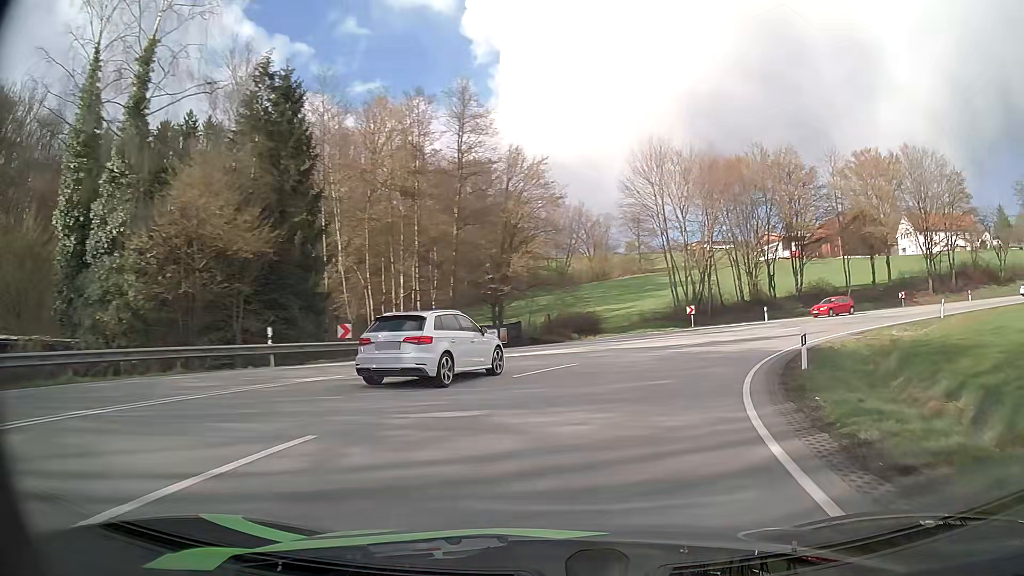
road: primary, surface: asphalt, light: Day
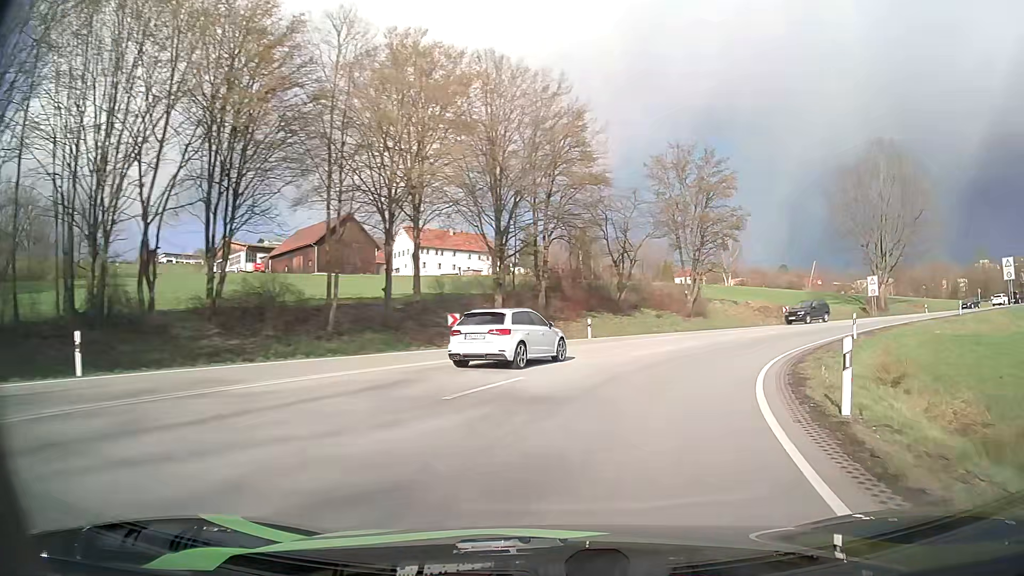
(+14.2, +33.2) m; +45°
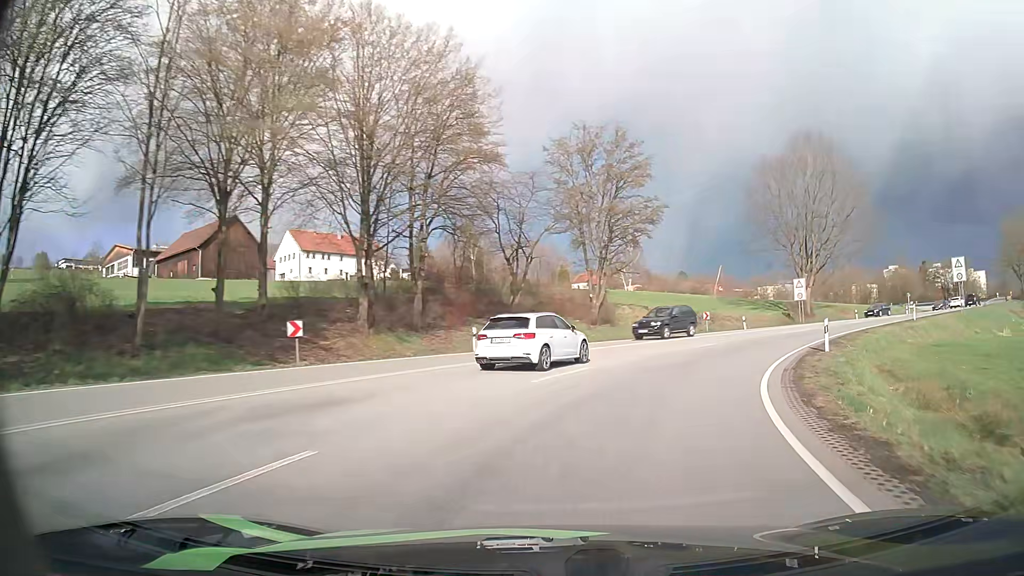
(+0.6, +7.5) m; +9°
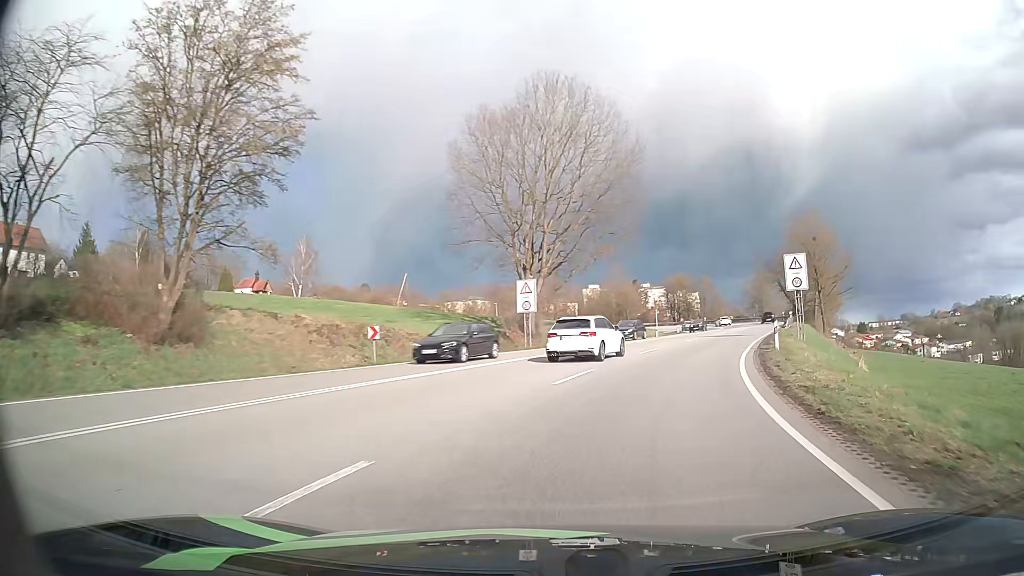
(+5.1, +21.7) m; +27°
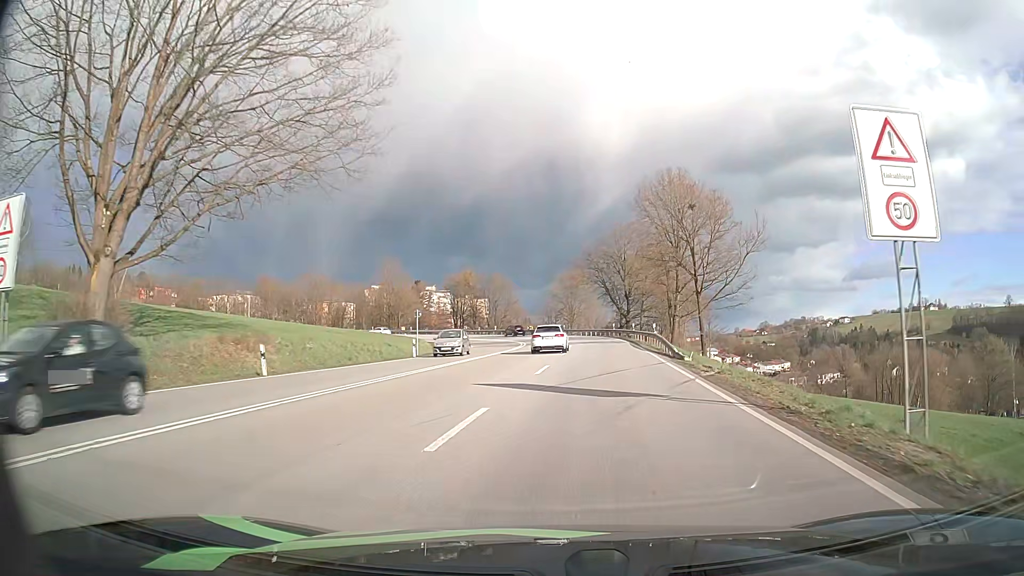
(+6.3, +29.4) m; +18°
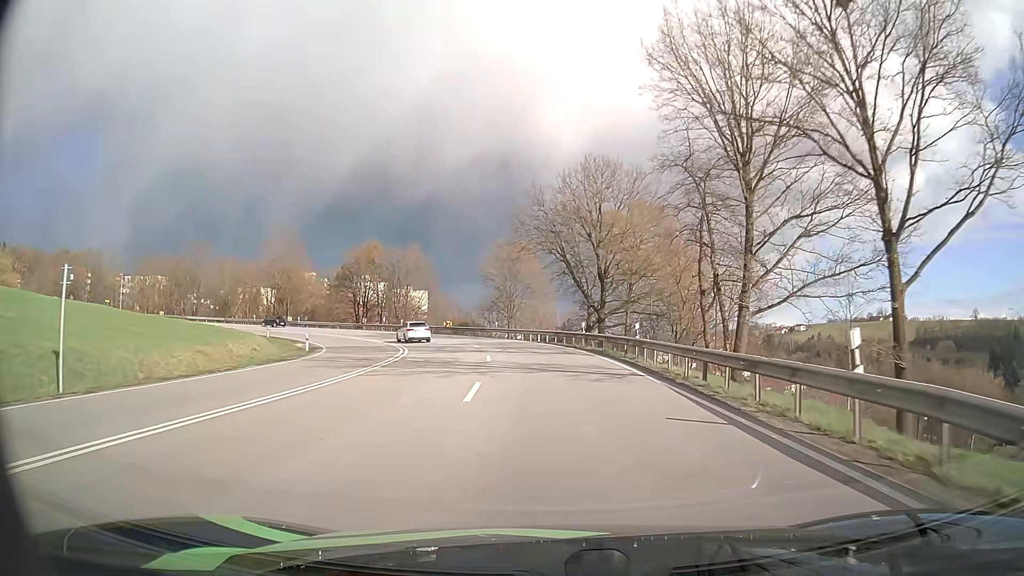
(+1.8, +31.1) m; +5°
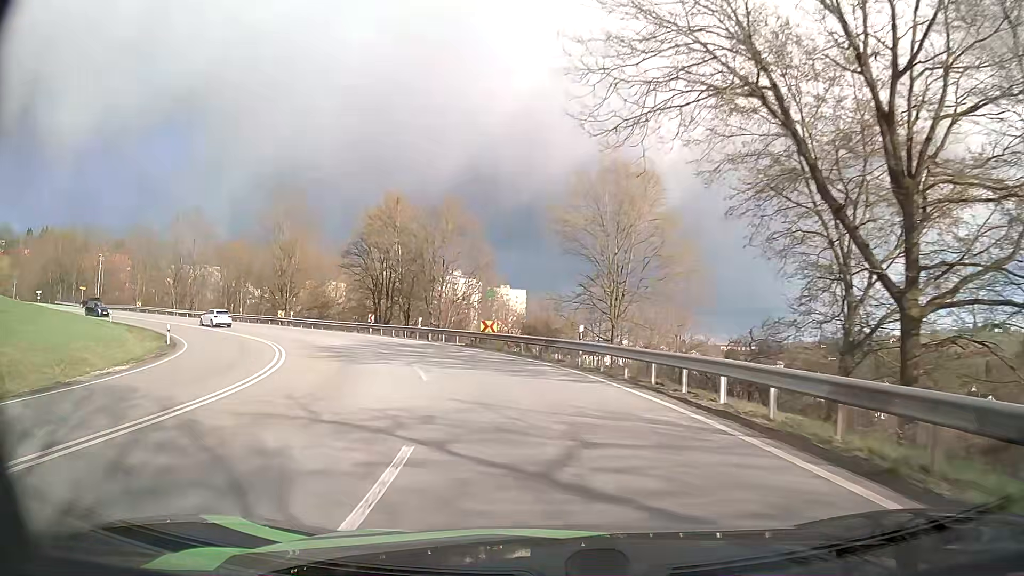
(-1.4, +32.2) m; -9°
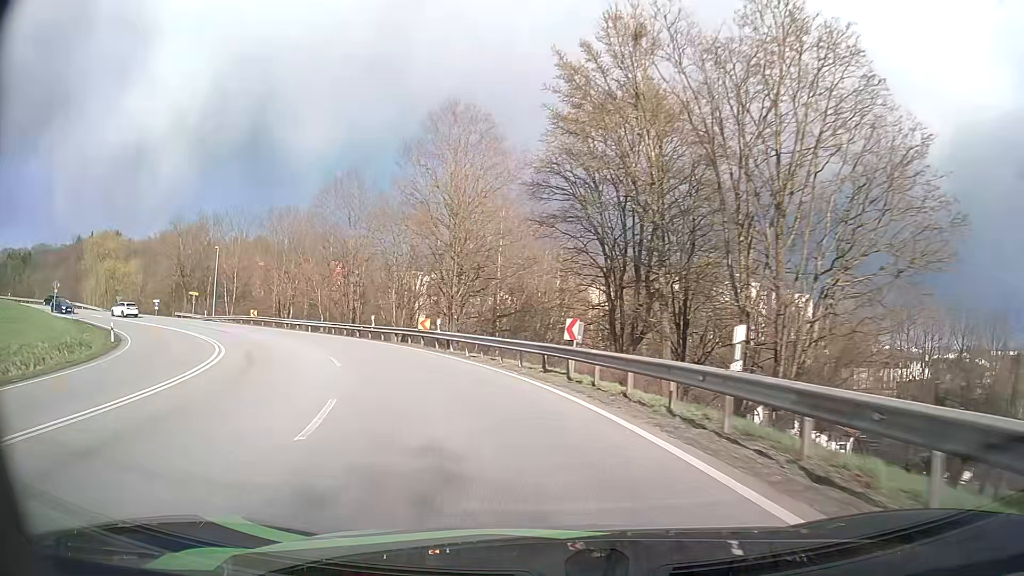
(-5.7, +31.3) m; -23°
(-1, +10) (-3, +20) (-7, +29) (-13, +37) (-19, +45) (-27, +51) (-36, +56) (-45, +60) (-54, +64) (-64, +67) m
